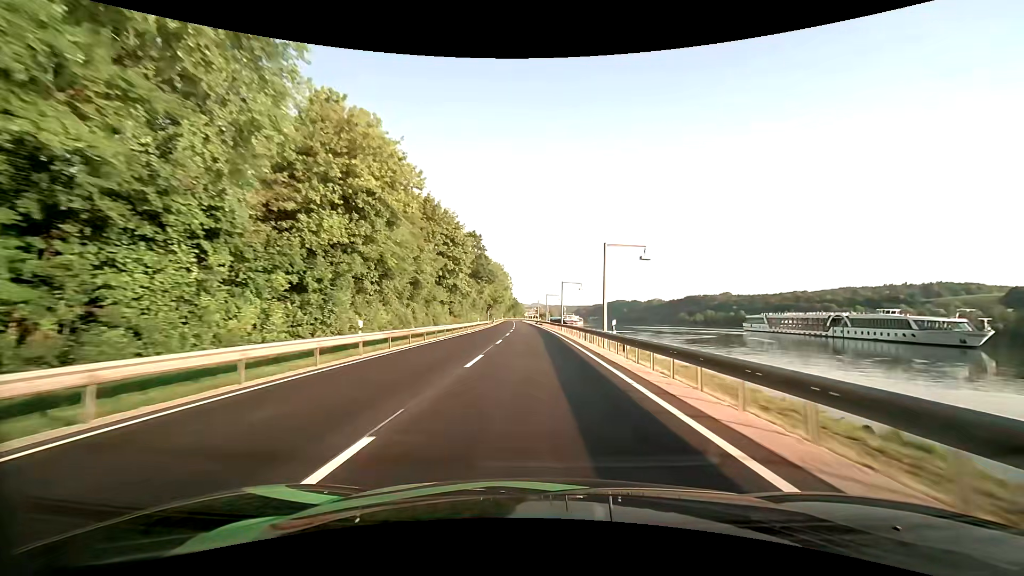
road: primary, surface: asphalt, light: Day
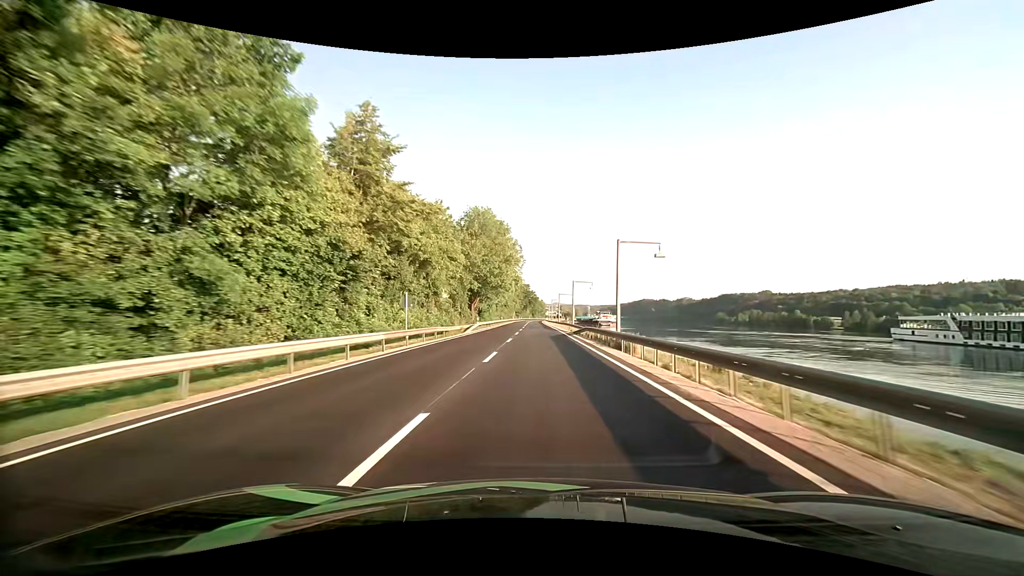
(-1.7, +71.0) m; -2°
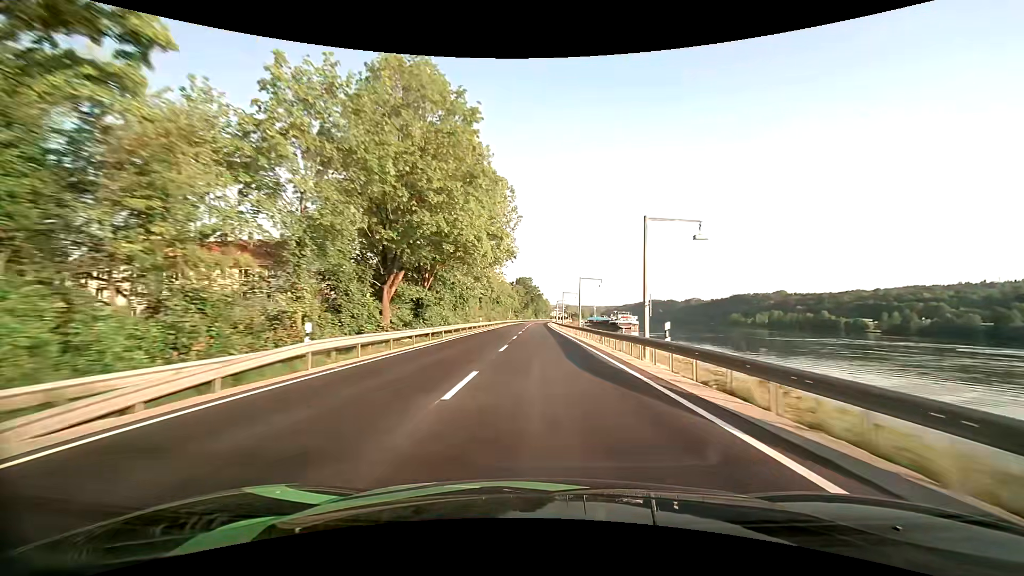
(-0.2, +42.9) m; 0°
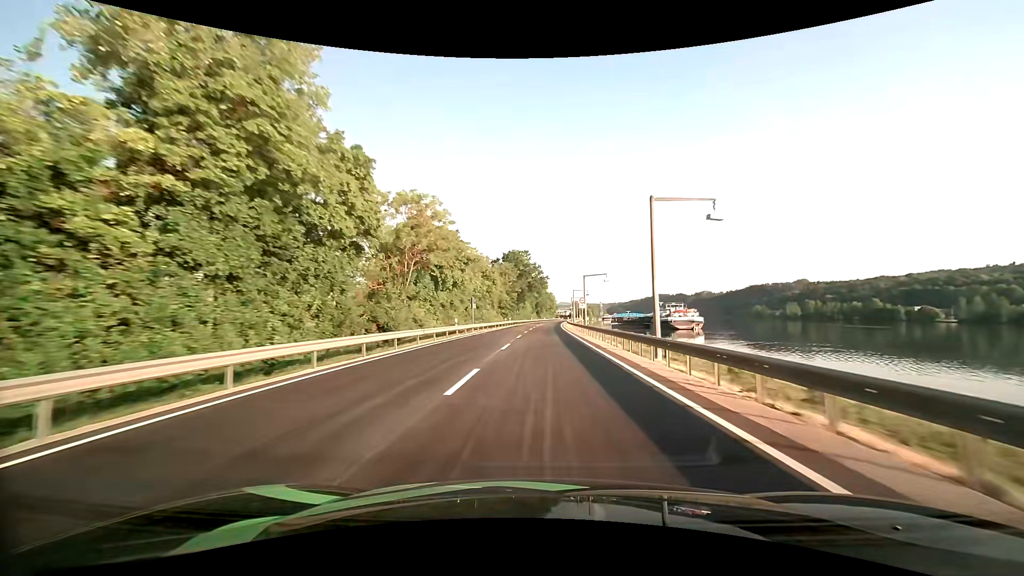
(-0.1, +72.1) m; 0°
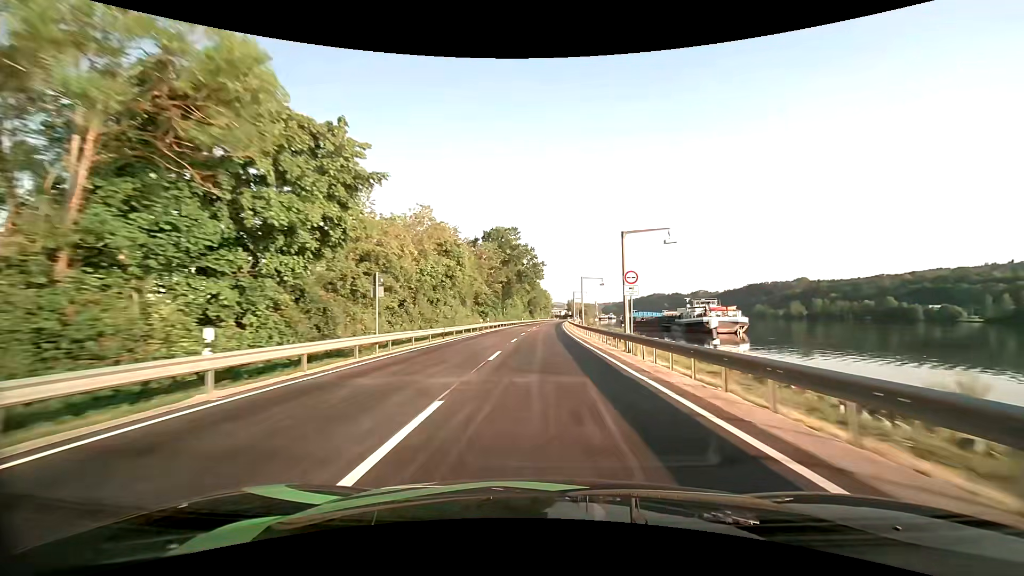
(+0.2, +28.7) m; +1°
